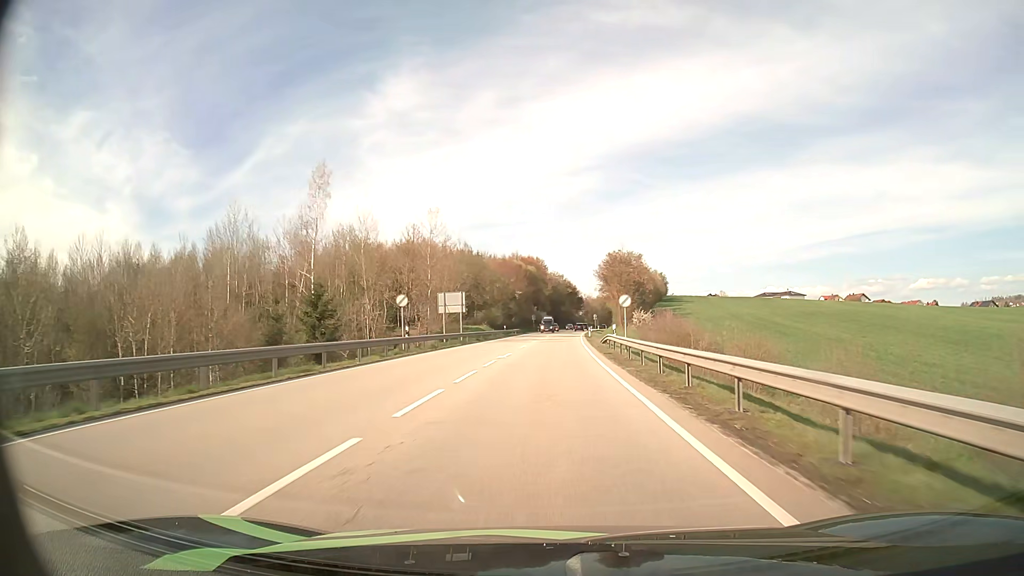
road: primary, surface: asphalt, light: Day
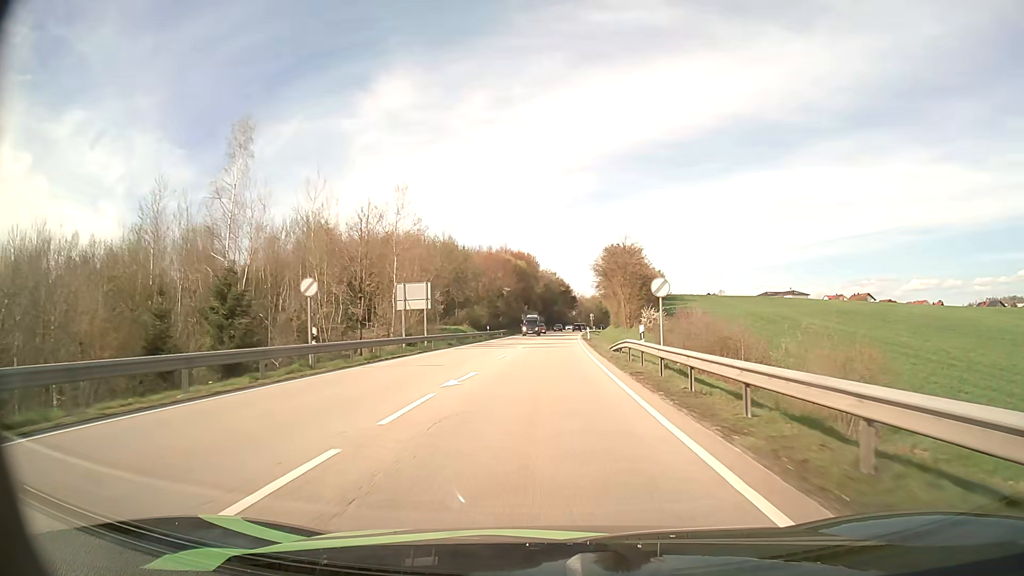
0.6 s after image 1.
(+0.1, +12.7) m; +1°
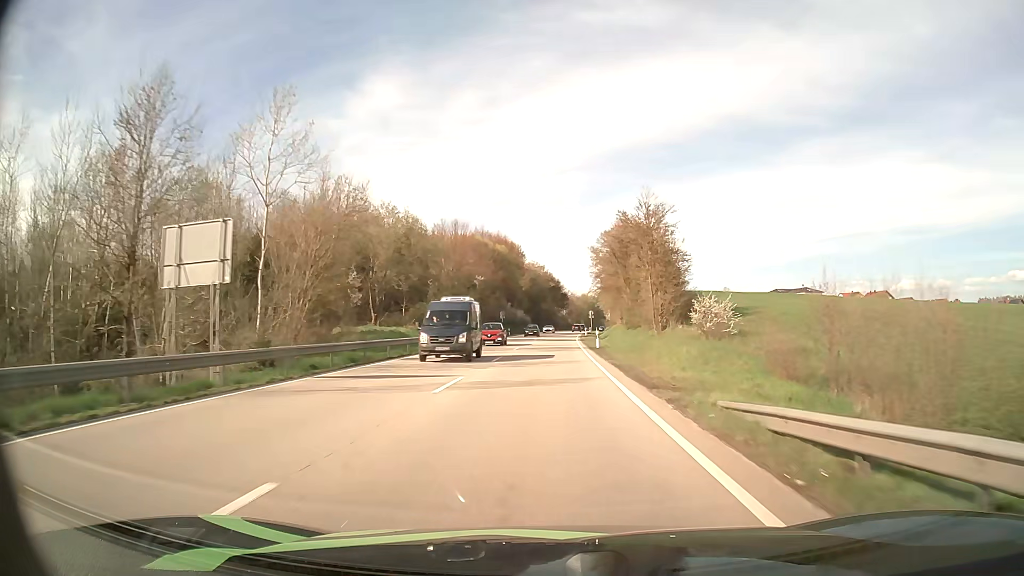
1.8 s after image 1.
(+0.3, +26.3) m; +1°
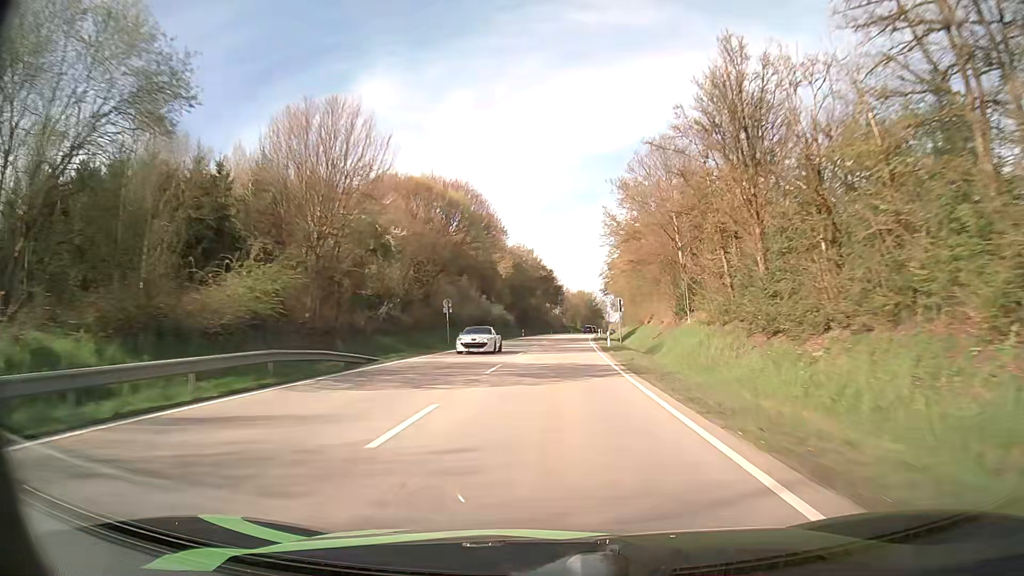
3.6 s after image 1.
(+0.2, +42.5) m; +1°
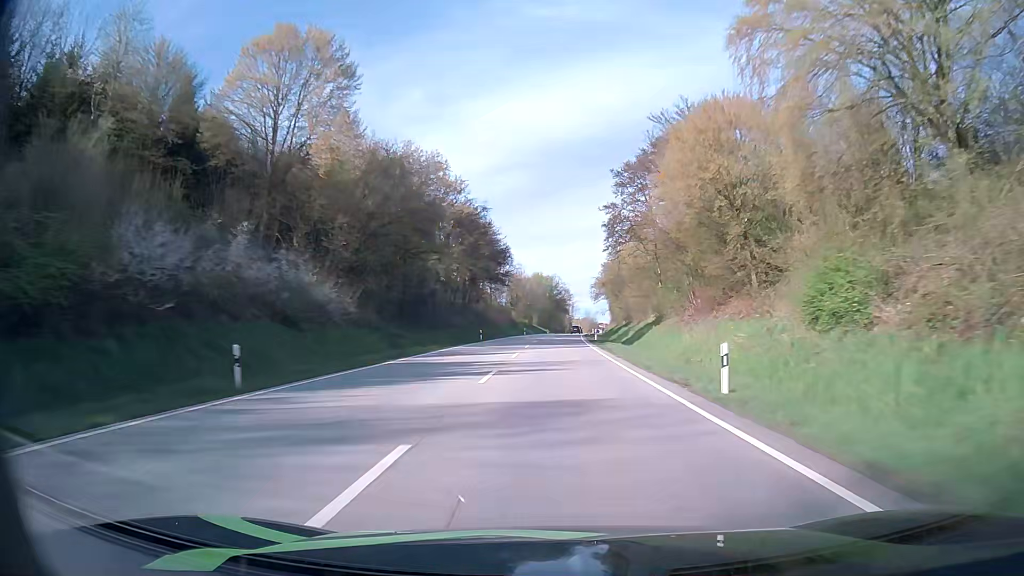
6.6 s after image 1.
(+2.2, +76.2) m; +4°
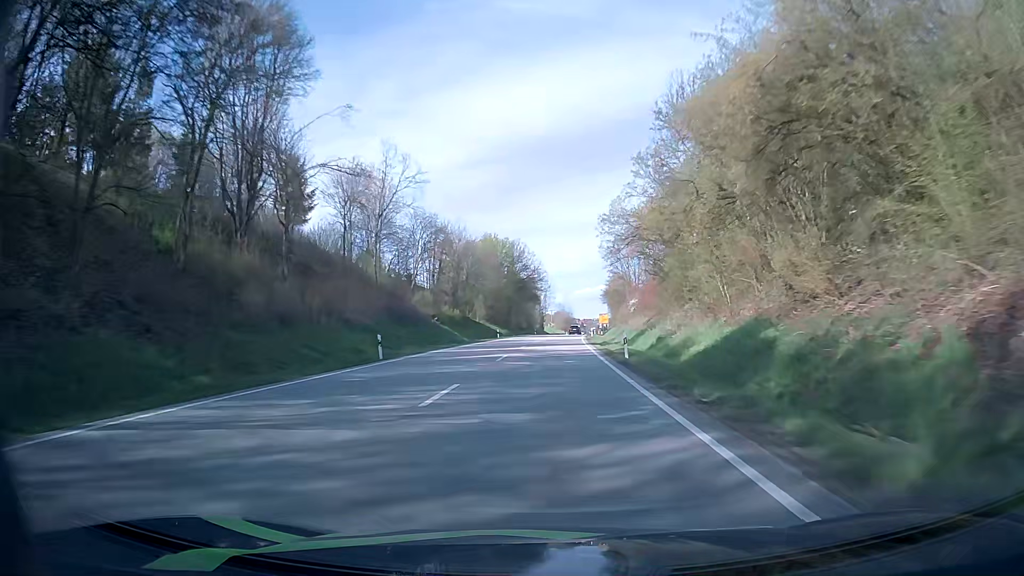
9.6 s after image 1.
(+2.3, +77.4) m; +3°
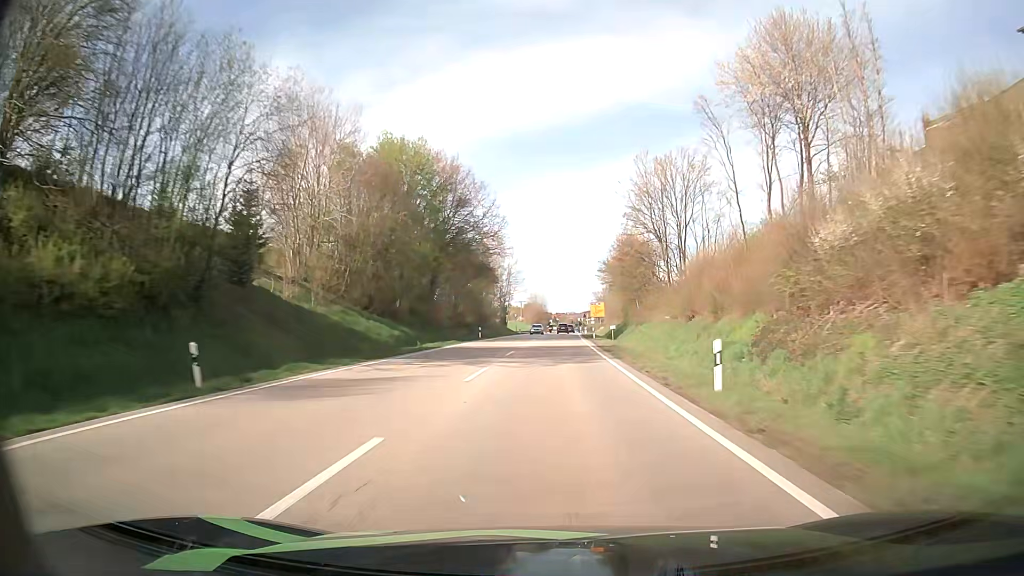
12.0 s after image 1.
(+0.8, +59.9) m; +2°
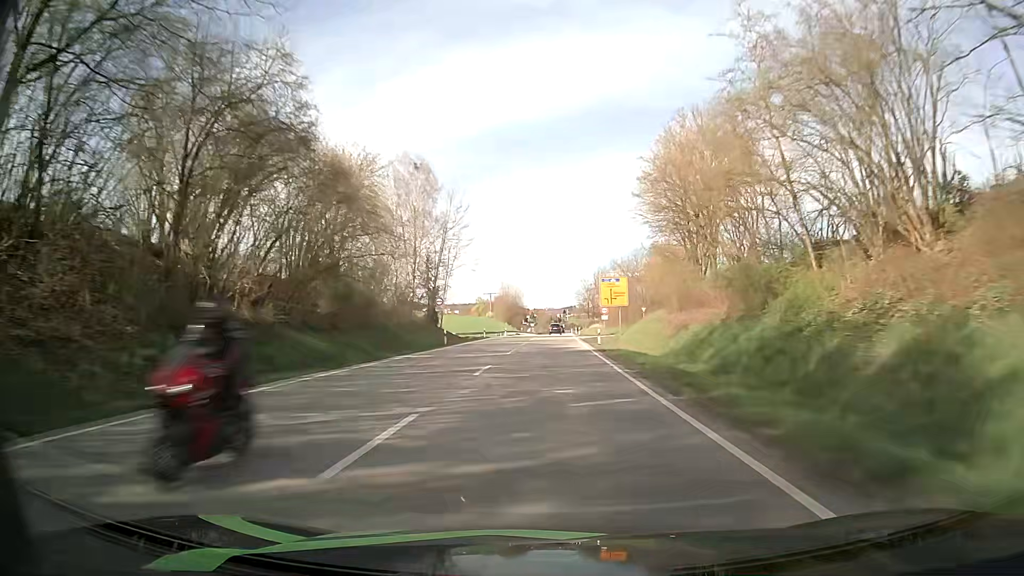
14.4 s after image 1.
(+1.0, +57.5) m; +2°
(0, +10) (0, +20) (0, +30) (0, +40) (0, +50) (0, +60) (0, +70) (0, +80) (+1, +90) (+1, +100) m
